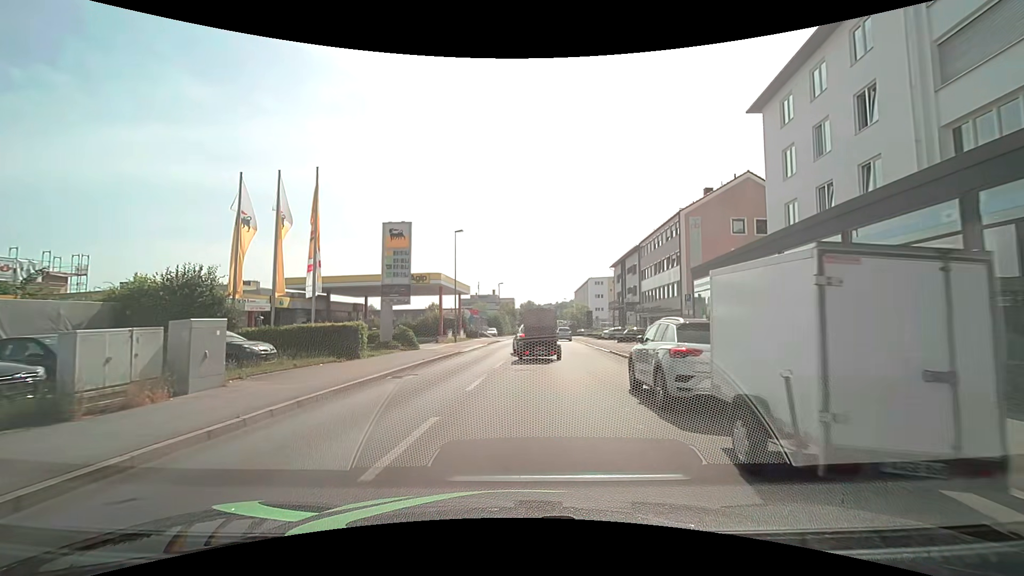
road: tertiary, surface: asphalt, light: Day
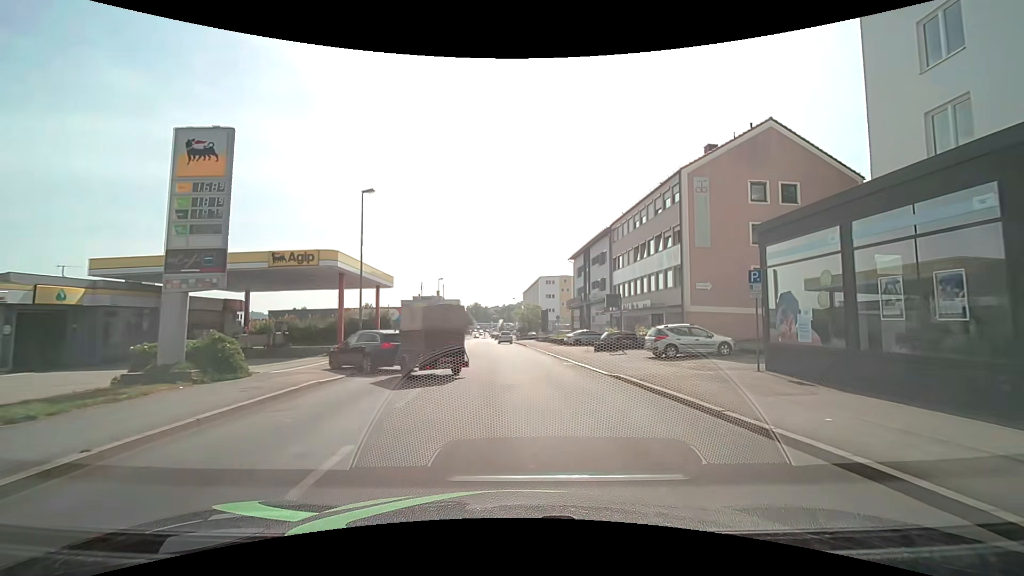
(+0.7, +13.7) m; +6°
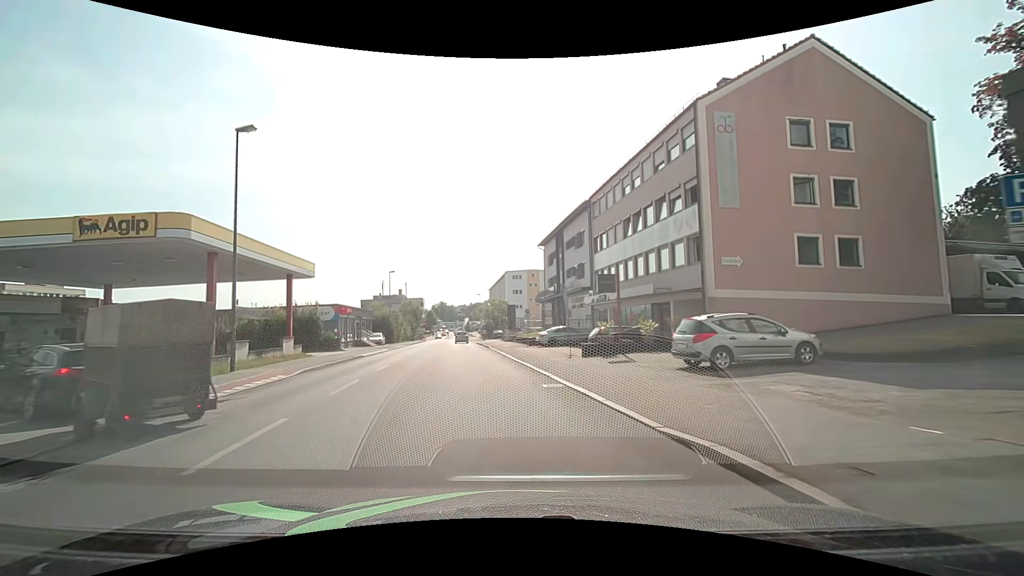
(+0.4, +9.7) m; +3°
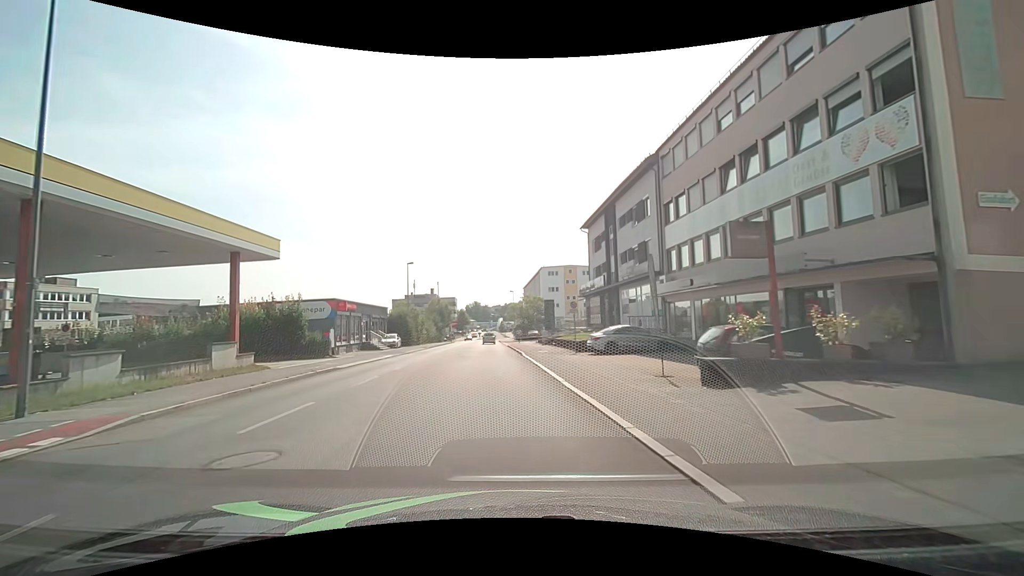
(-0.2, +10.6) m; -3°
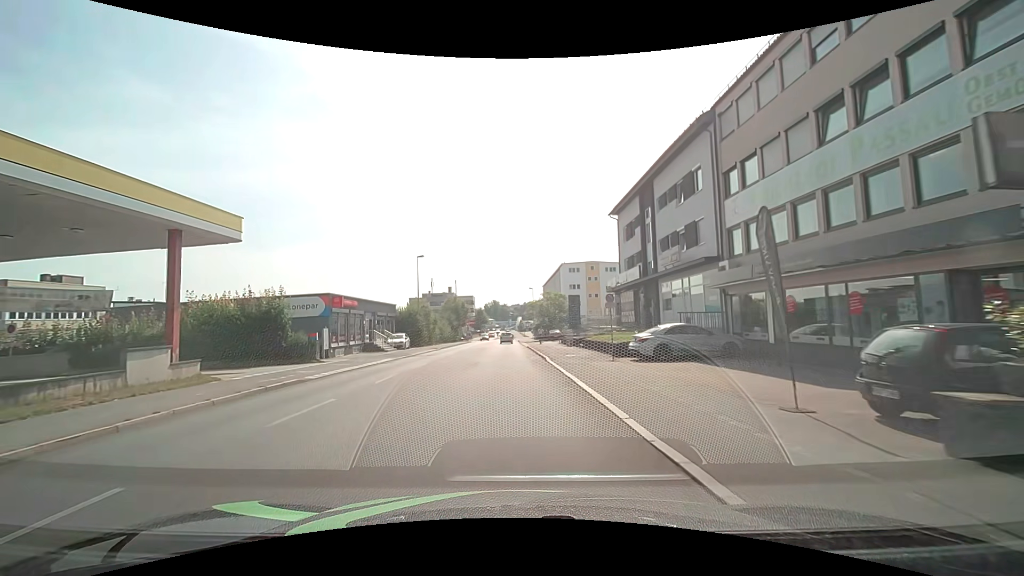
(-0.1, +5.6) m; -2°
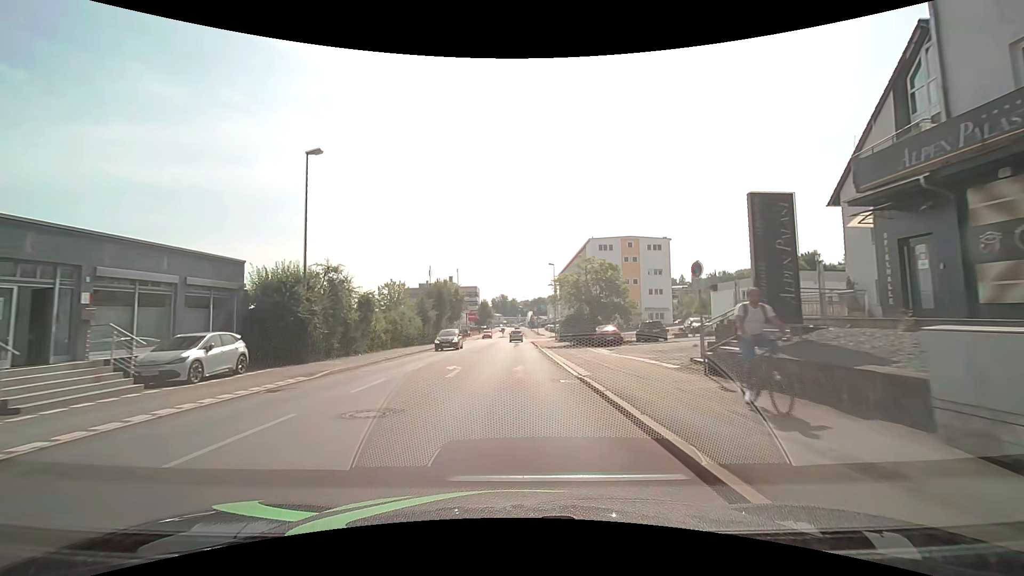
(-0.7, +33.2) m; -1°
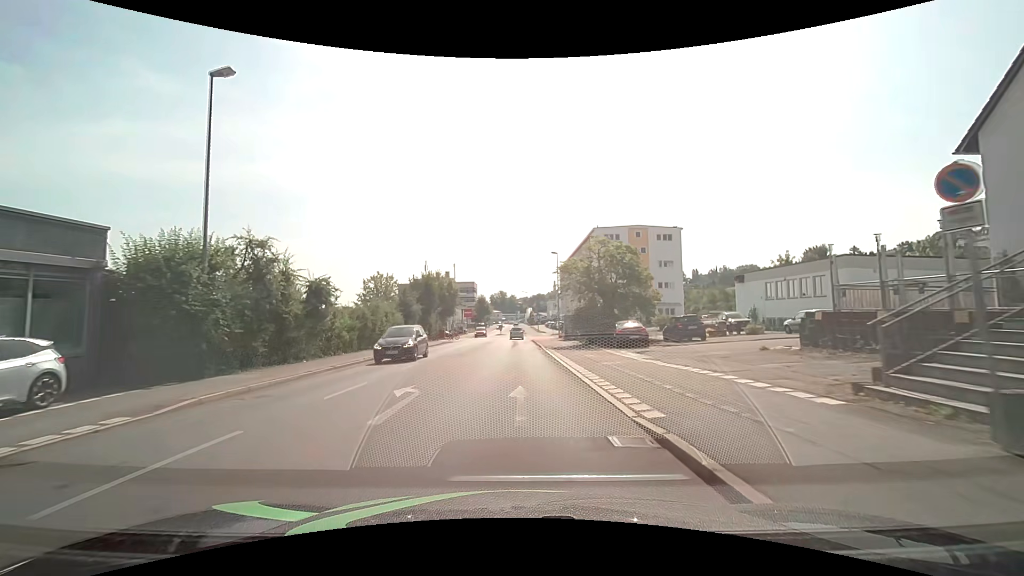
(0.0, +7.5) m; 0°
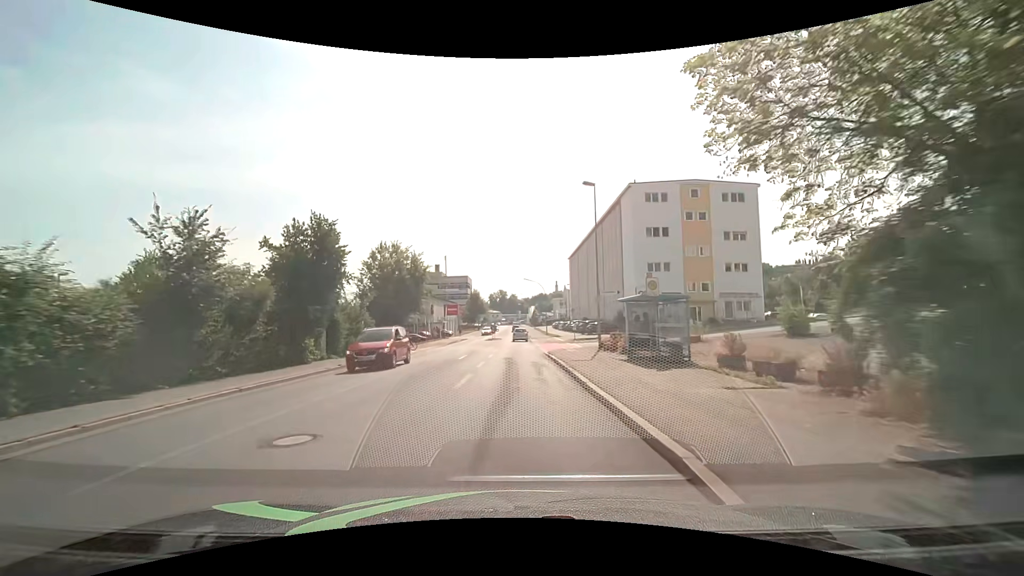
(0.0, +29.2) m; 0°
(0, +10) (0, +20) (0, +30) (0, +40) (0, +50) (0, +60) (0, +70) (0, +80) (0, +90) (0, +100) m
